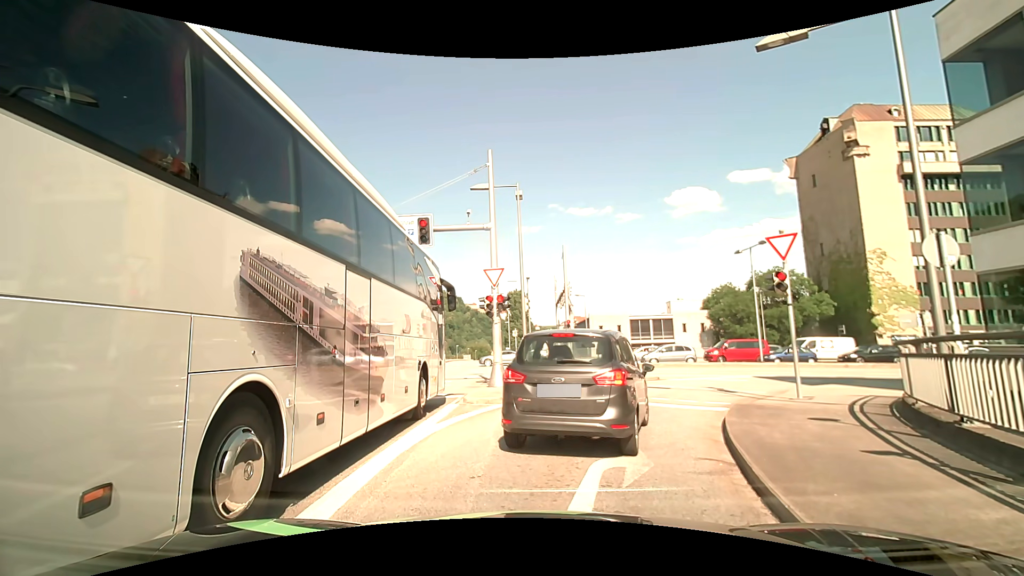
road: primary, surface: asphalt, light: Day
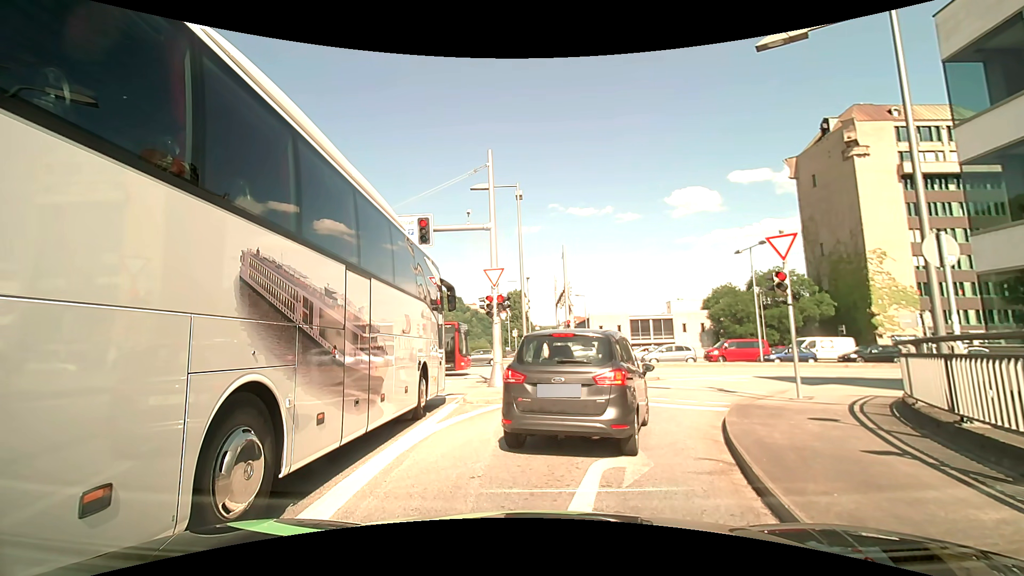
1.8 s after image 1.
(0.0, 0.0) m; 0°
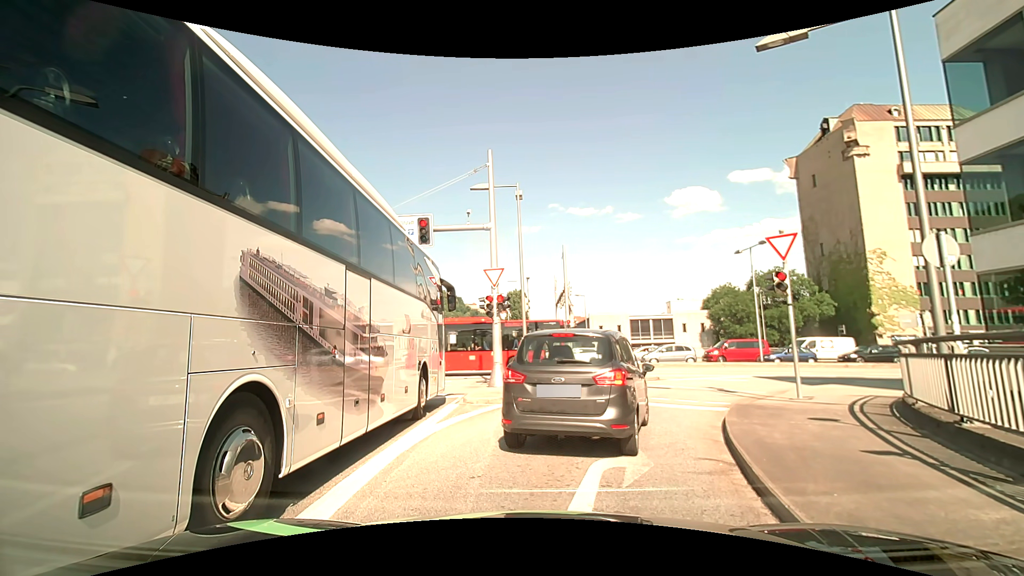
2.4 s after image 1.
(0.0, 0.0) m; 0°
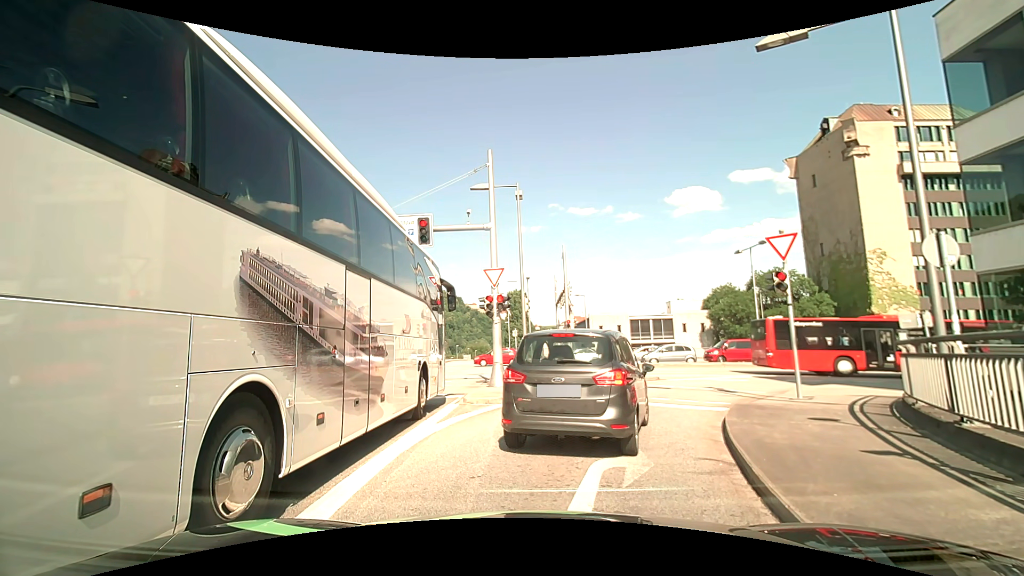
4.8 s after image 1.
(0.0, 0.0) m; 0°
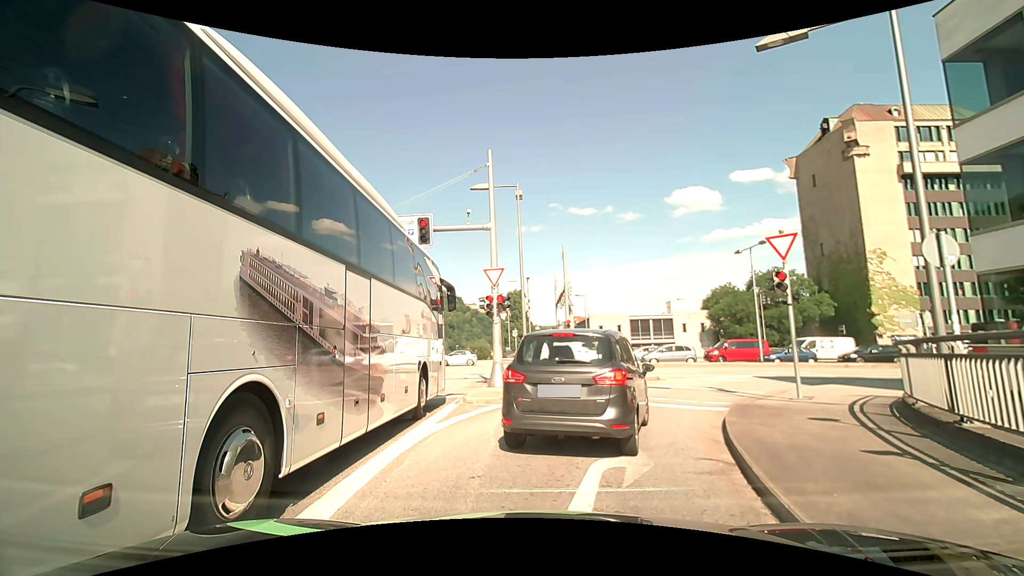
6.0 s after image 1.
(0.0, 0.0) m; 0°
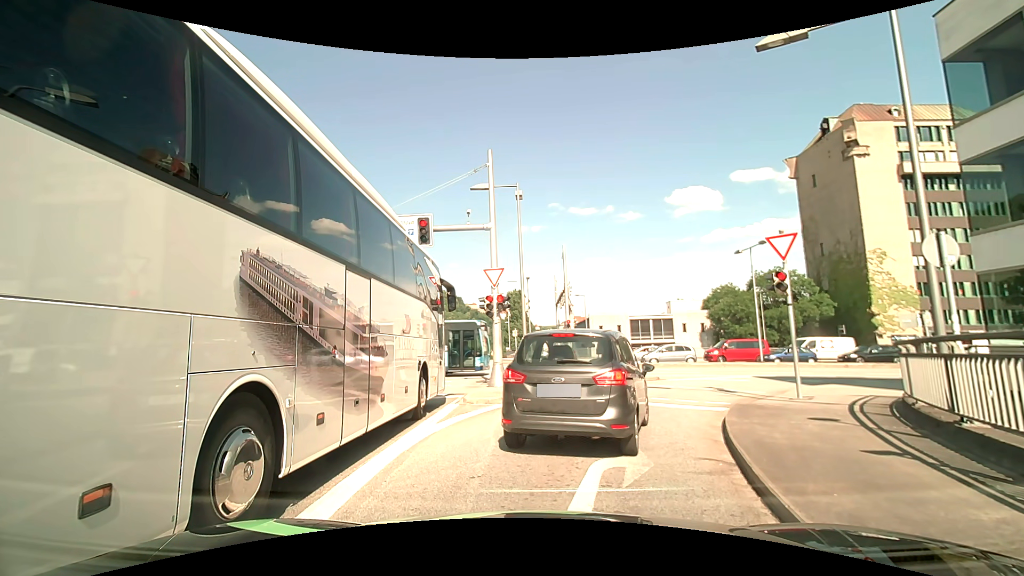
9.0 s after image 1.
(0.0, 0.0) m; 0°
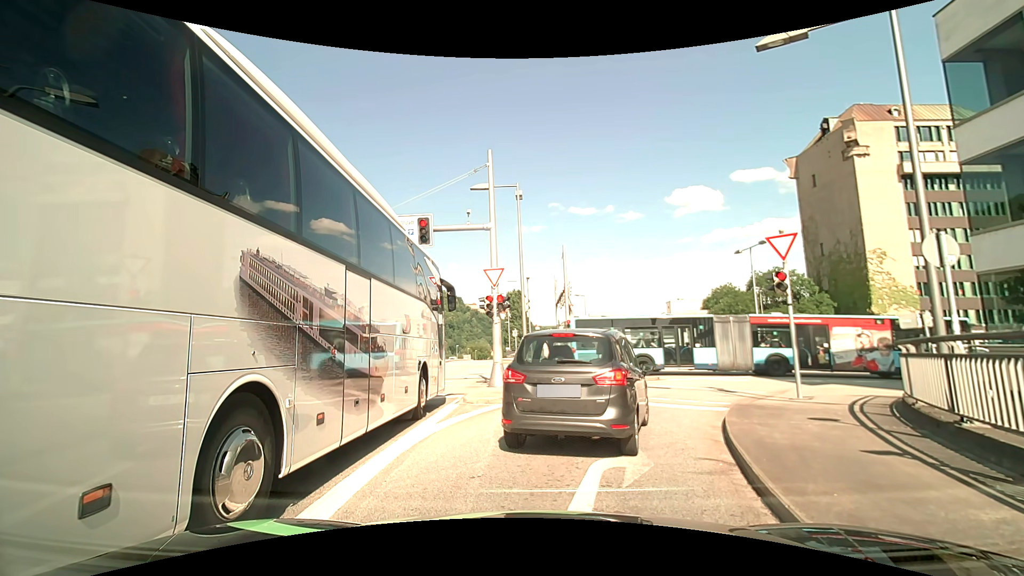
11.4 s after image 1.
(0.0, 0.0) m; 0°
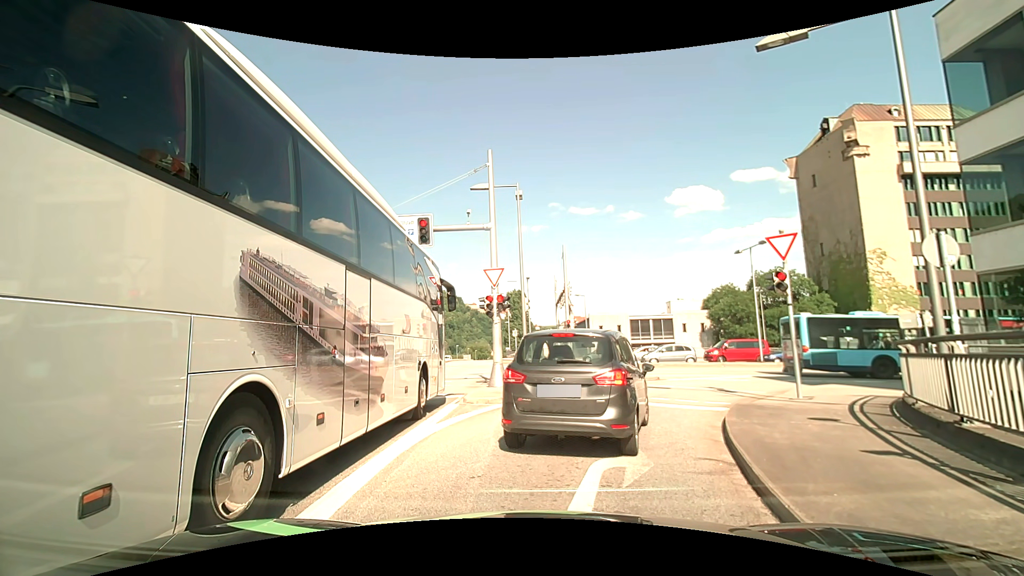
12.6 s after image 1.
(0.0, 0.0) m; 0°
